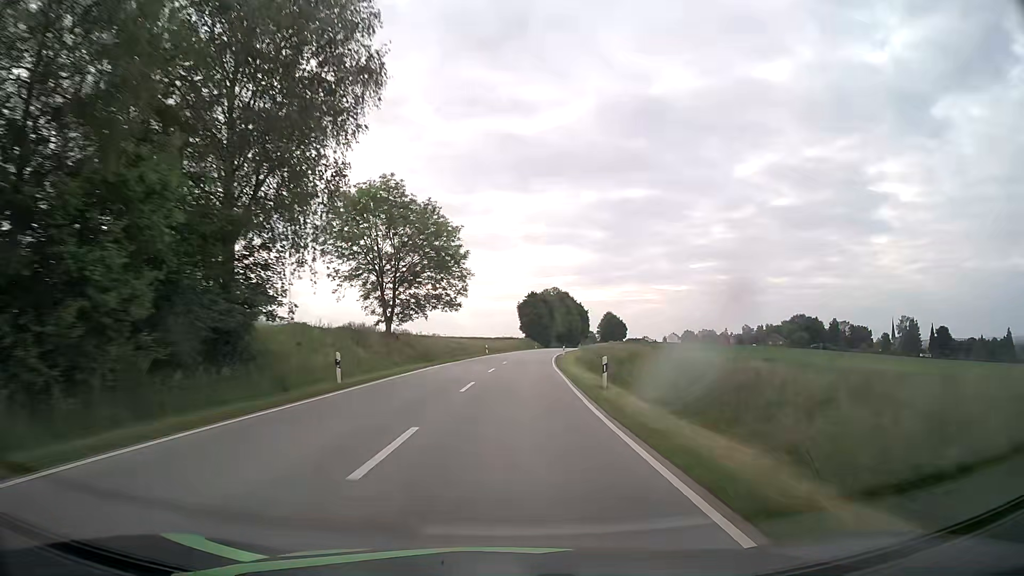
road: secondary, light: Day
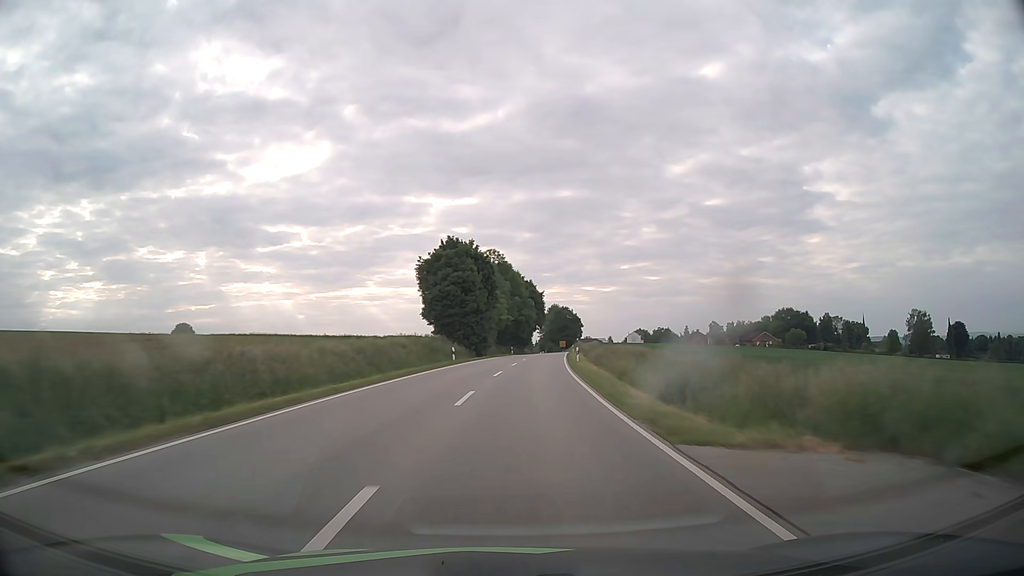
(+3.5, +76.0) m; +6°
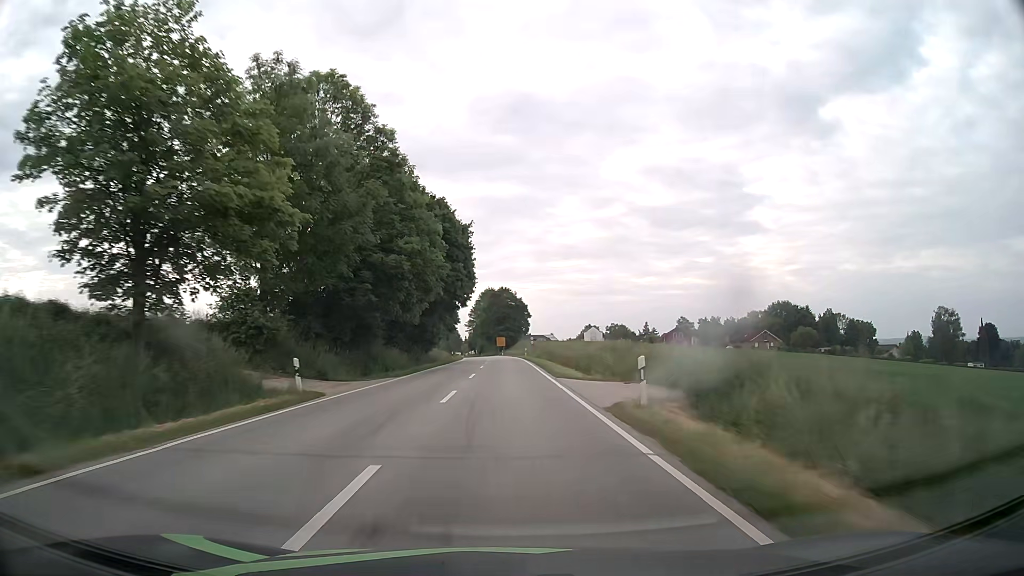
(+4.4, +70.2) m; +6°
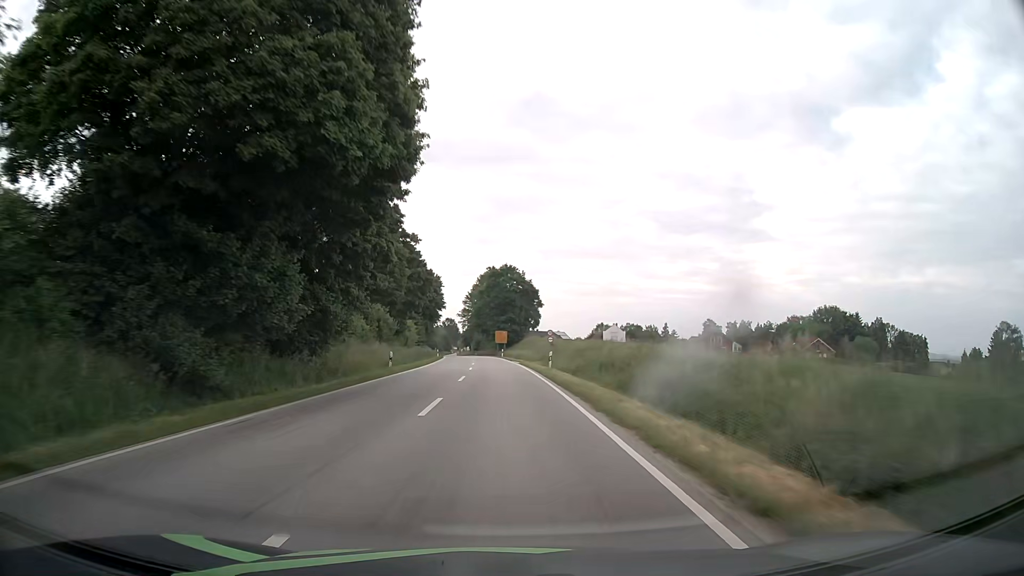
(+0.1, +38.9) m; 0°
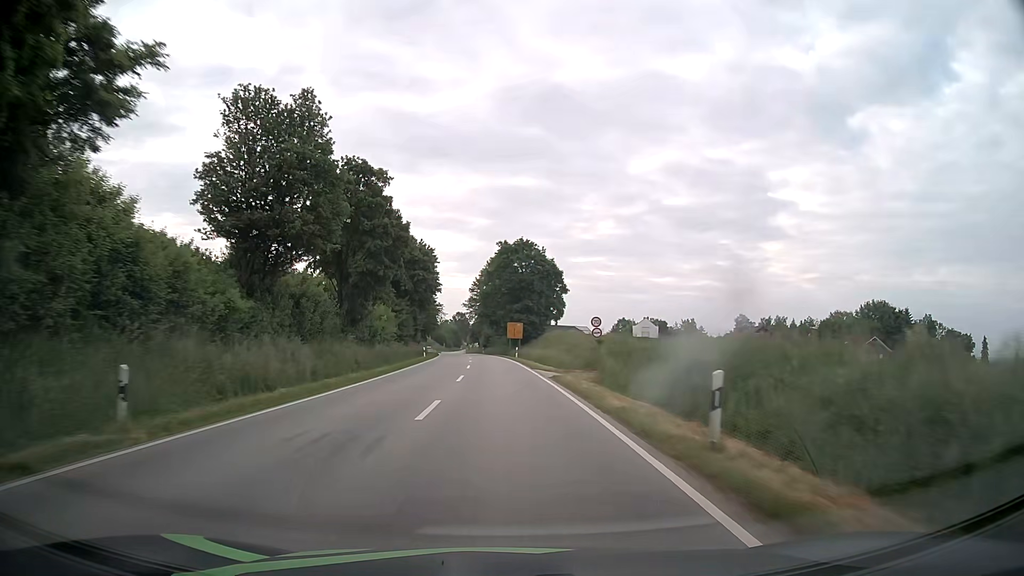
(-0.1, +25.1) m; -1°
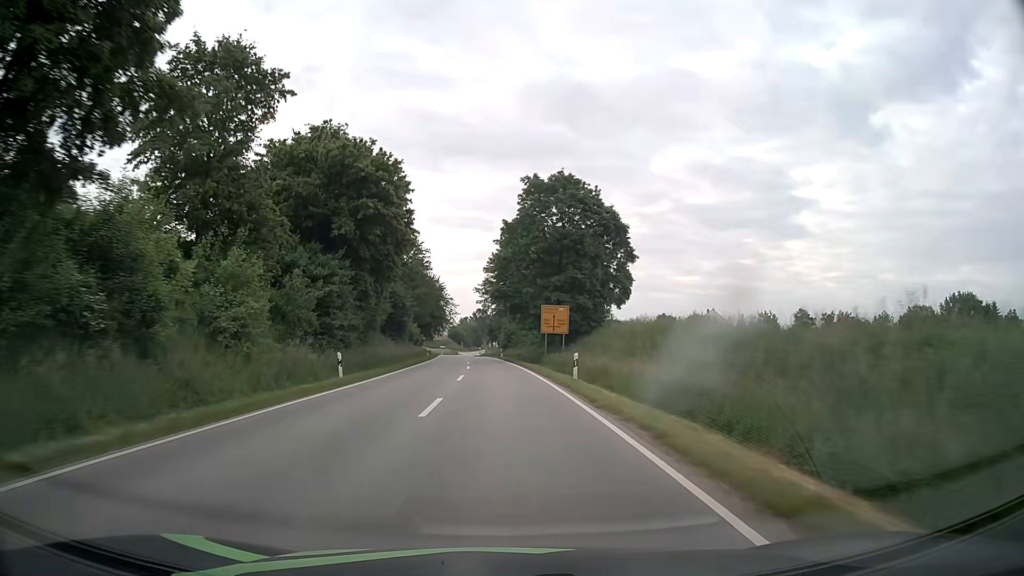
(-0.6, +35.7) m; -2°
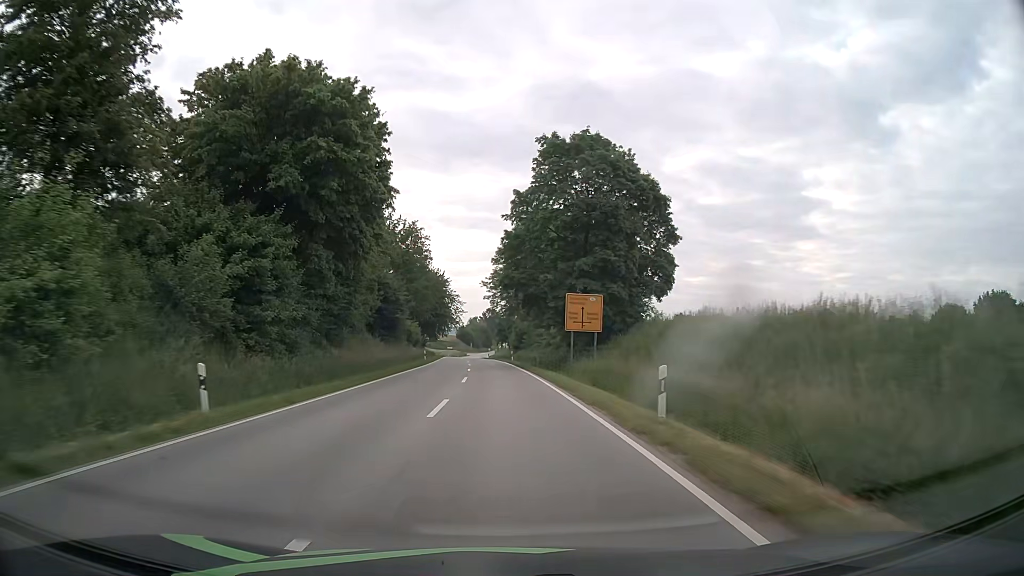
(-0.1, +11.5) m; -1°
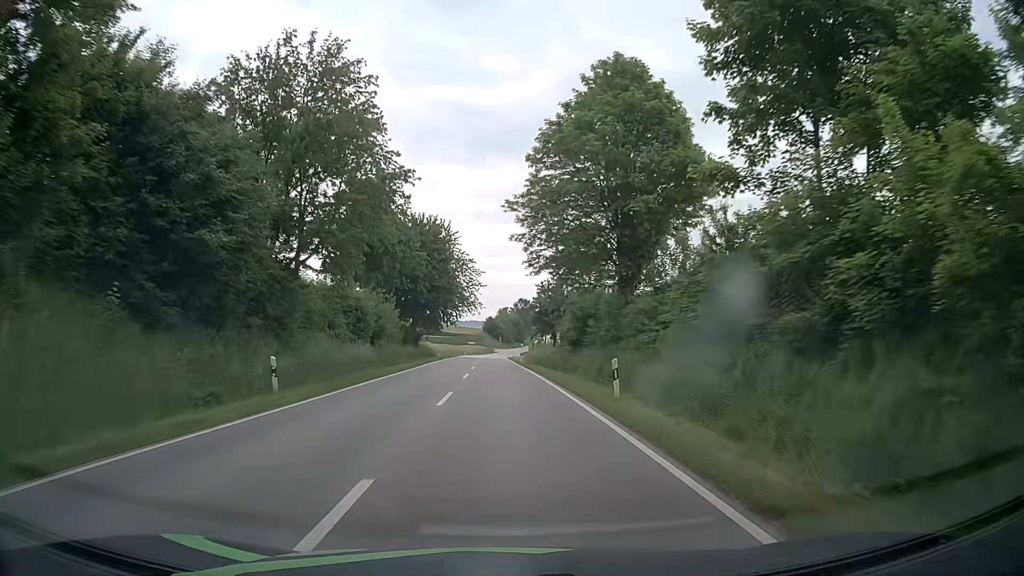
(-1.2, +46.3) m; -2°
(0, +10) (0, +20) (0, +30) (-1, +40) (-1, +50) (-1, +60) (-1, +70) (-2, +80) (-2, +90) (-2, +100) m
